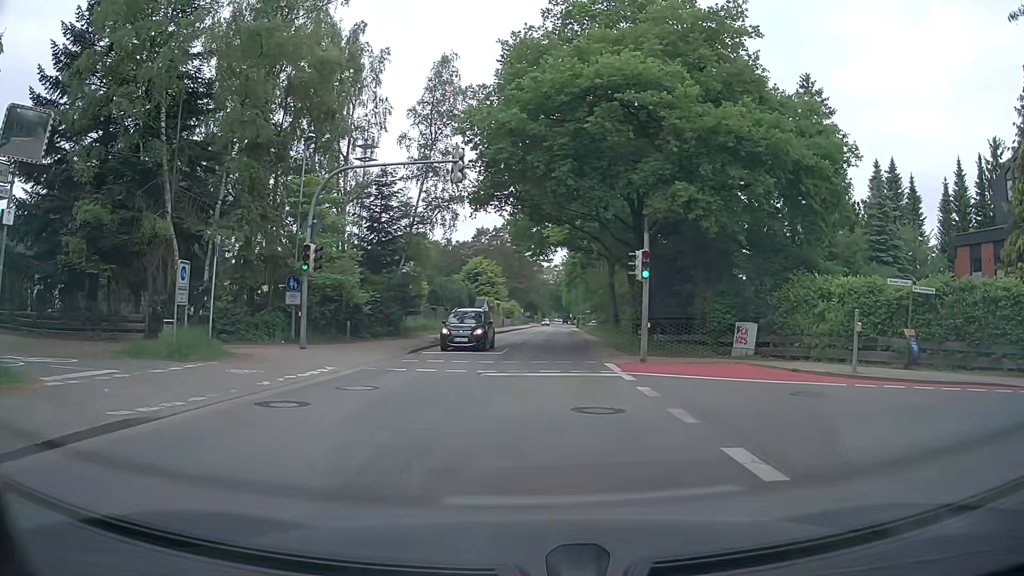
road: tertiary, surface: asphalt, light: Day
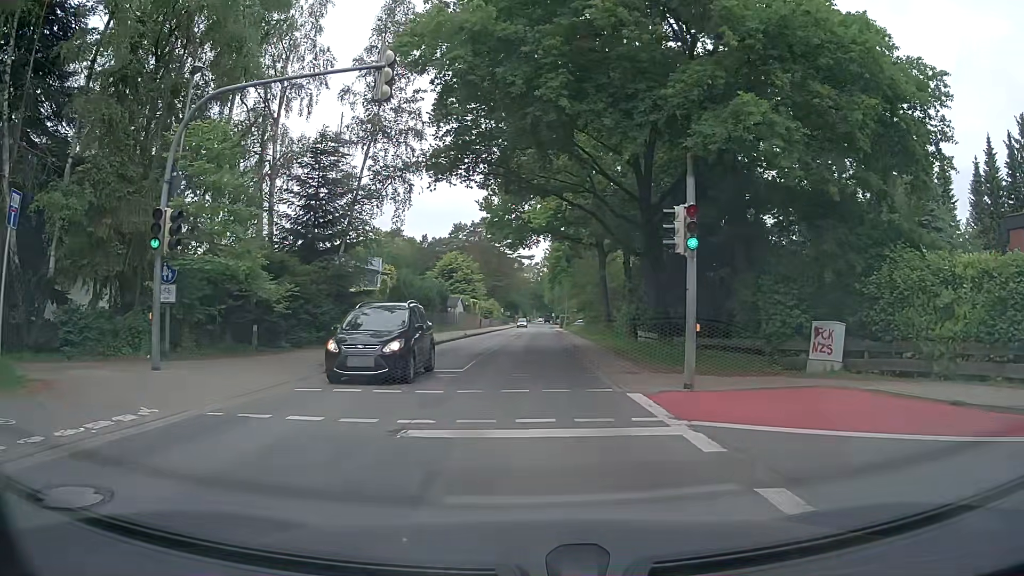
(0.0, +8.1) m; 0°
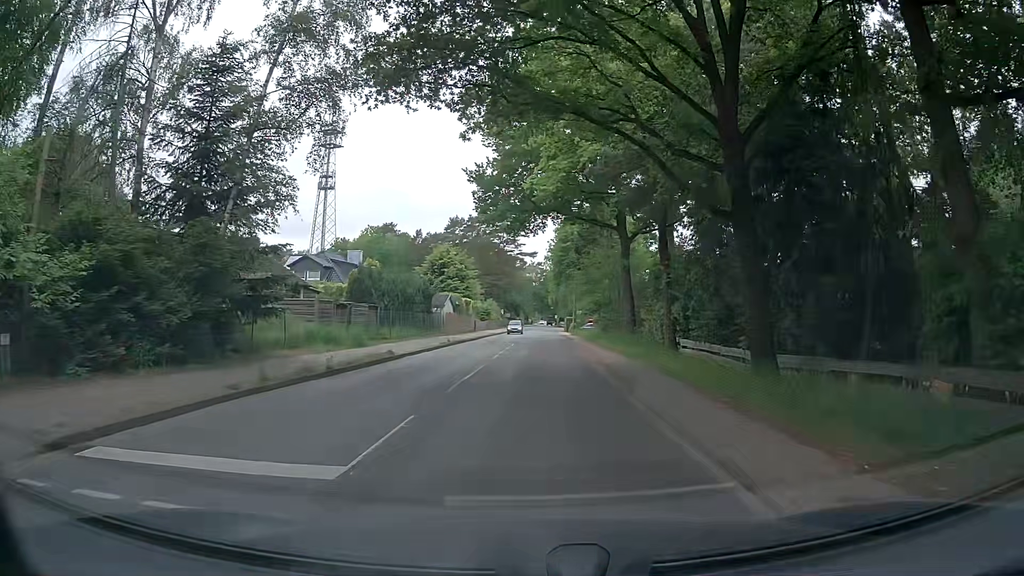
(+0.1, +11.3) m; 0°
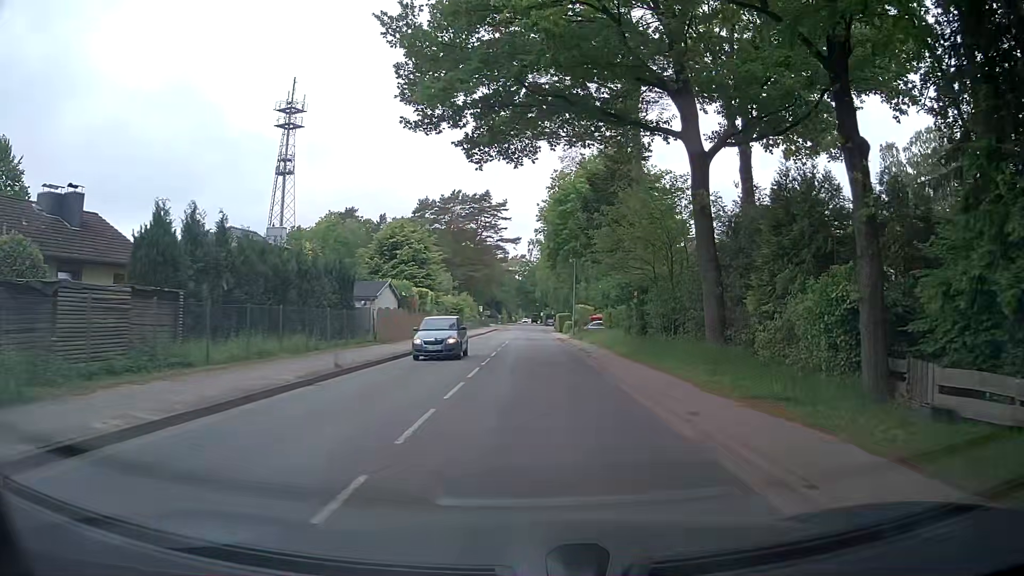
(+0.2, +20.2) m; +1°
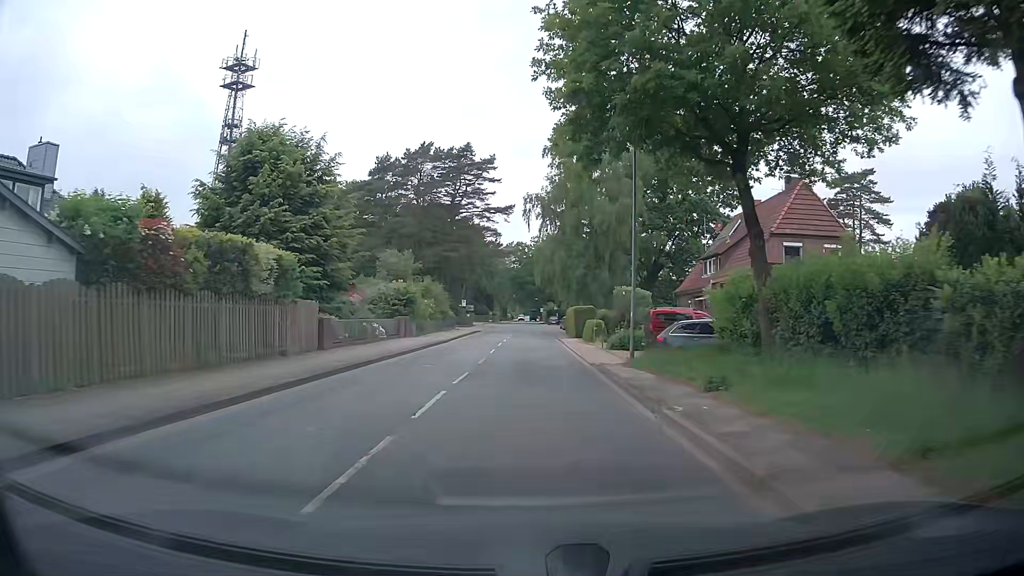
(+0.5, +30.2) m; +1°
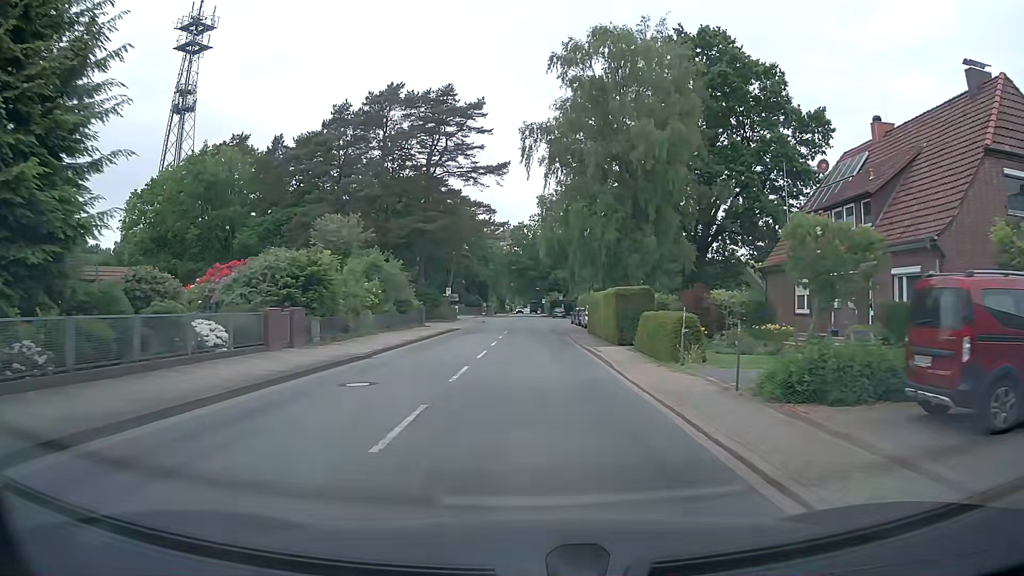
(-0.2, +20.3) m; 0°
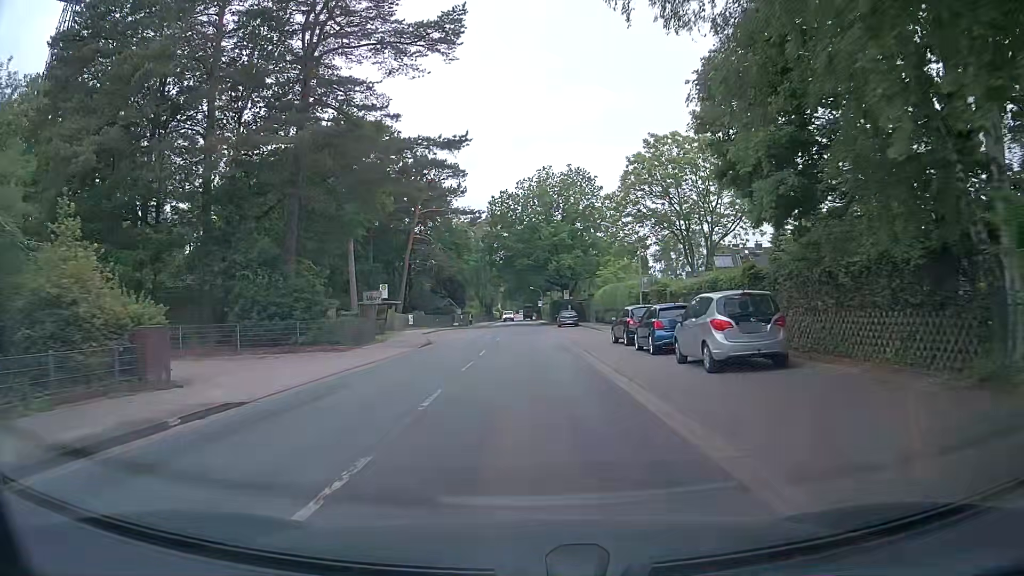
(+0.2, +34.0) m; +1°
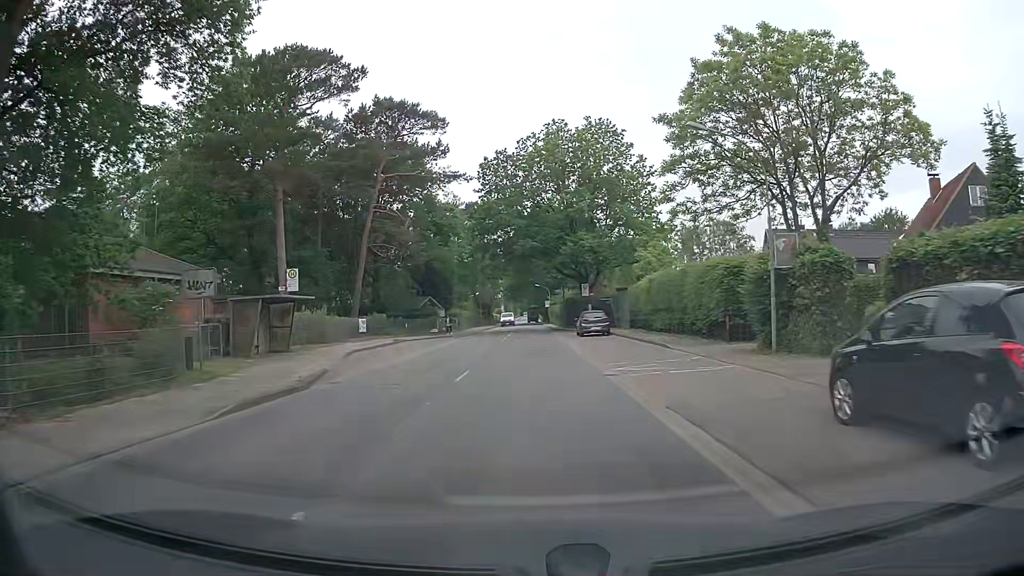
(0.0, +20.4) m; -1°
(0, +10) (0, +20) (0, +30) (0, +40) (0, +50) (0, +60) (0, +70) (0, +80) (0, +90) (0, +100) m
